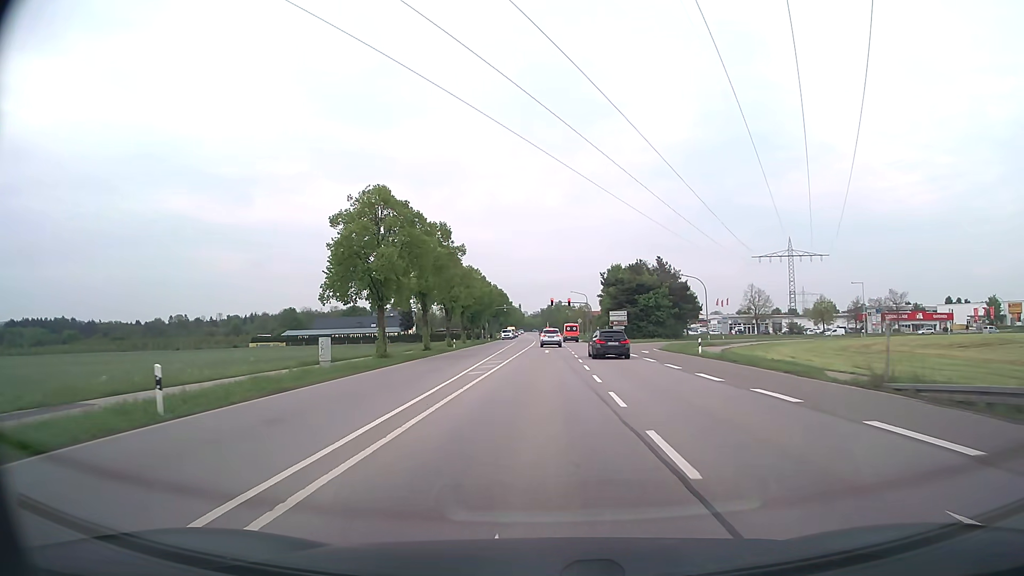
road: secondary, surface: asphalt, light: Day
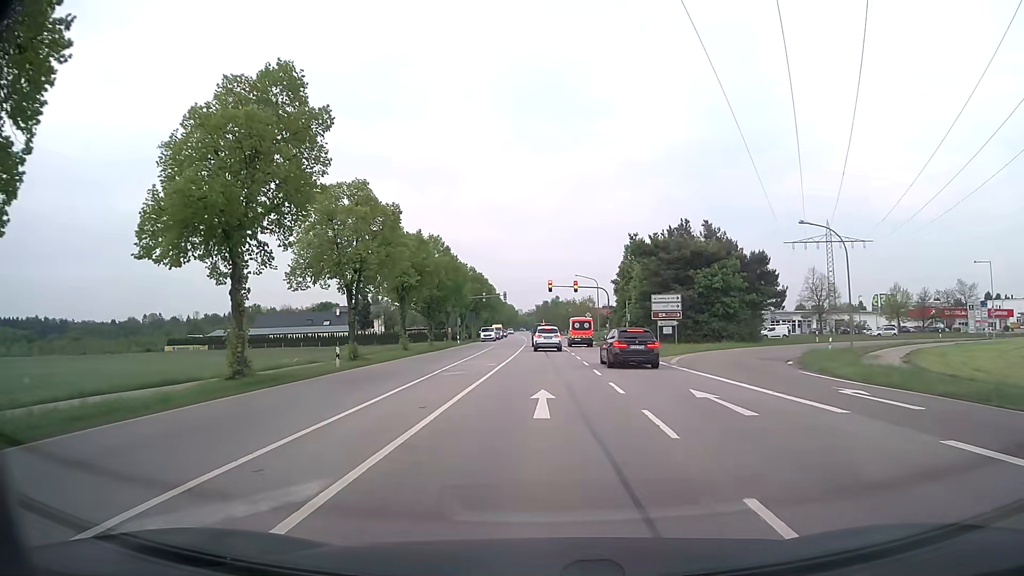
(+0.1, +33.3) m; 0°
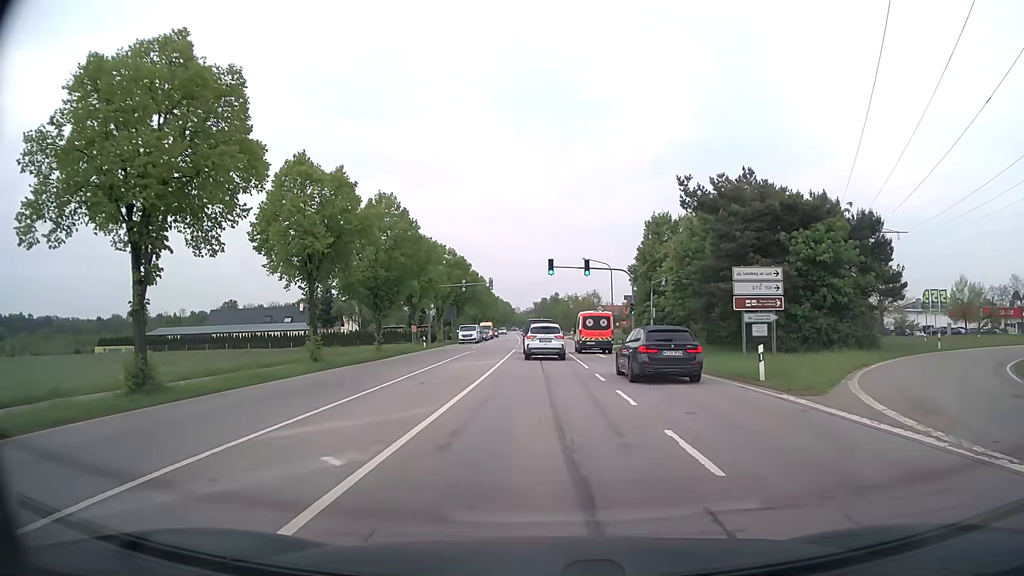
(+0.1, +19.8) m; 0°
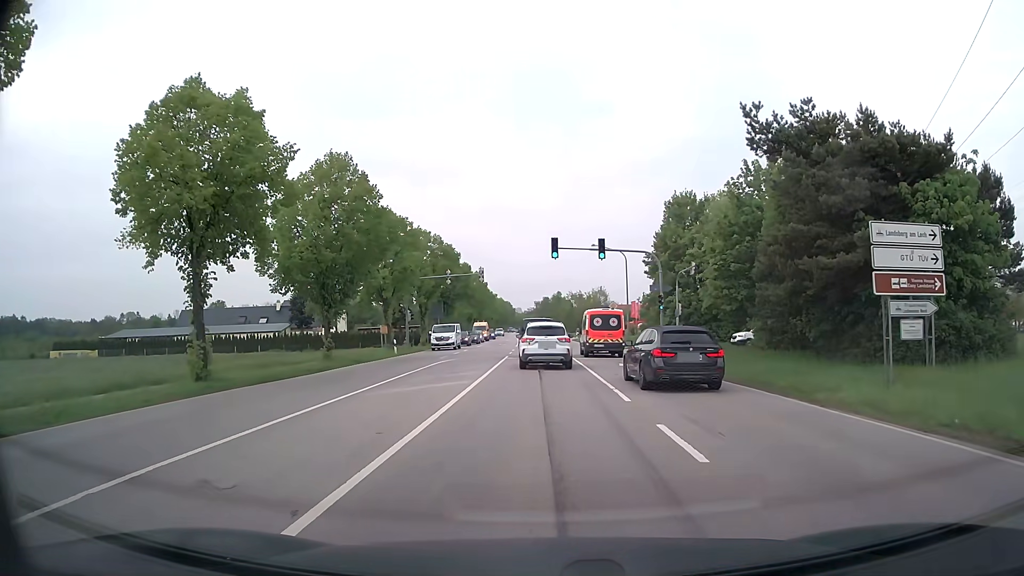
(0.0, +11.1) m; 0°
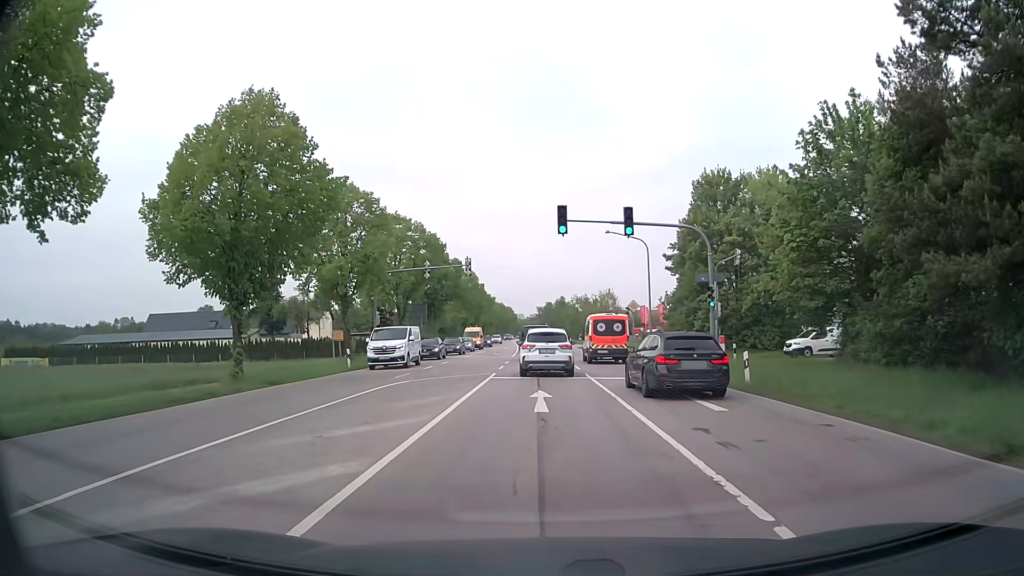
(0.0, +11.3) m; 0°
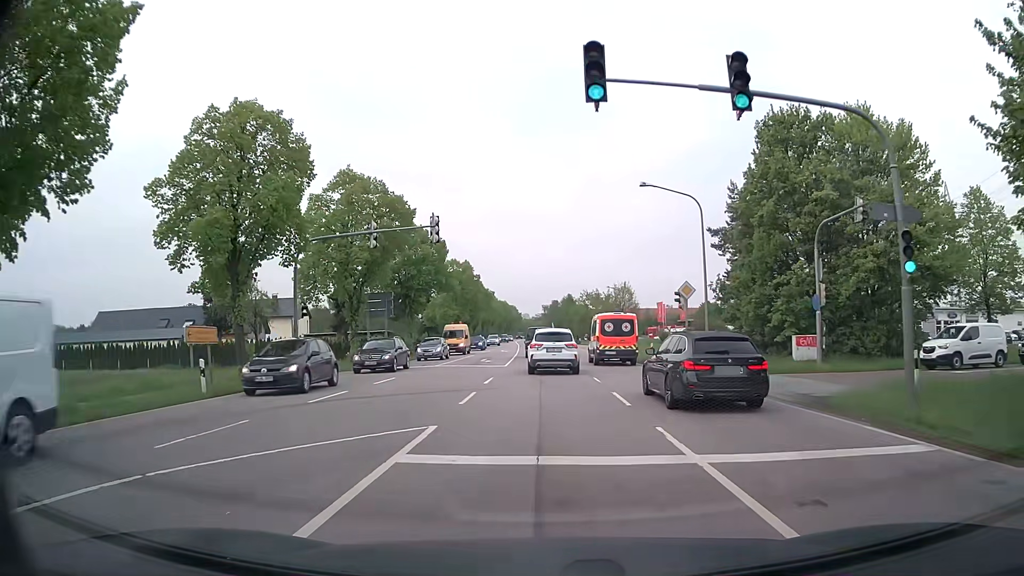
(-0.1, +15.4) m; 0°
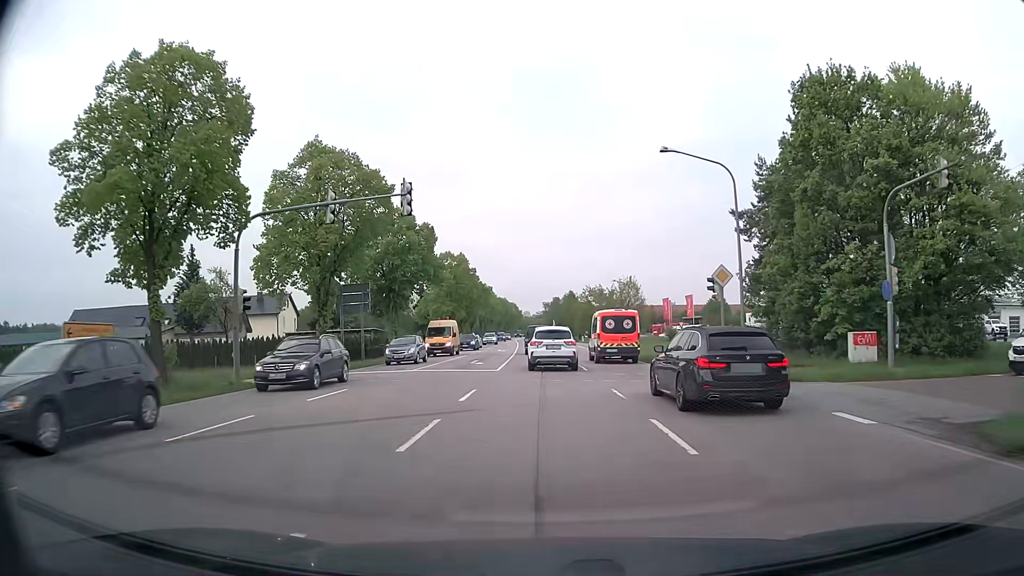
(0.0, +6.0) m; 0°
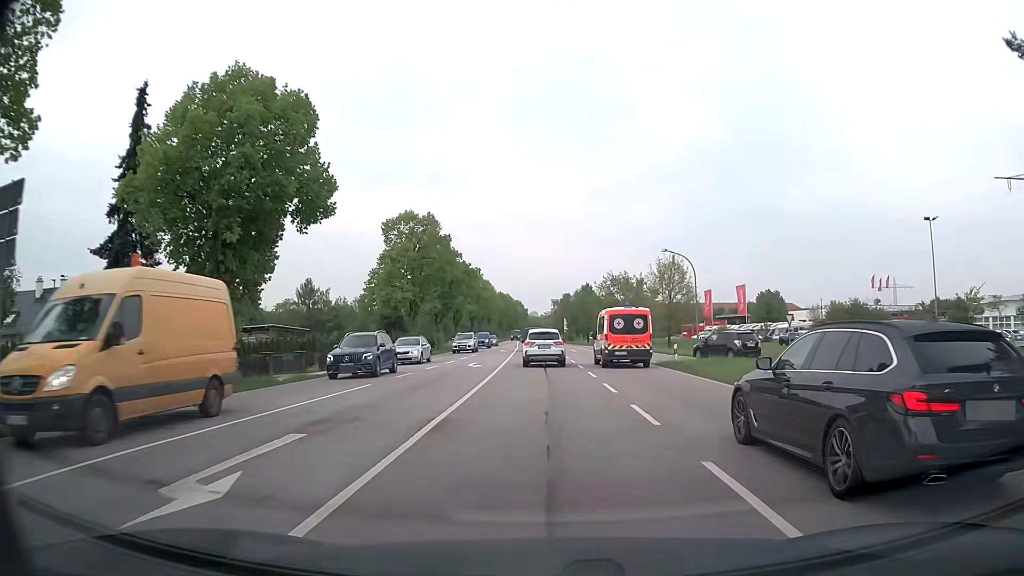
(0.0, +27.9) m; -1°
(0, +10) (0, +20) (0, +30) (-1, +40) (-1, +50) (-1, +60) (-2, +70) (-2, +80) (-2, +90) (-2, +100) m
